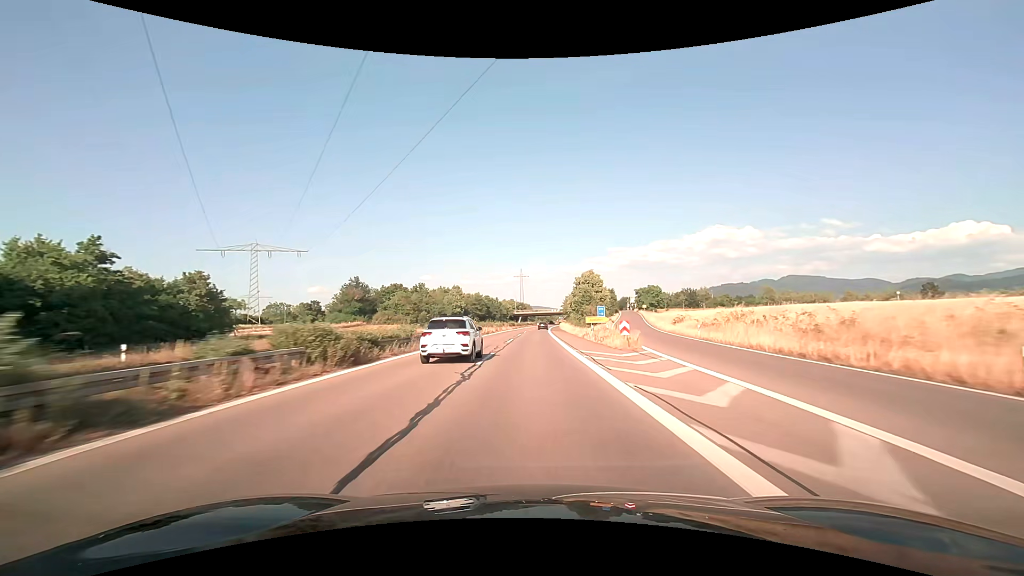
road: trunk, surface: asphalt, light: Day
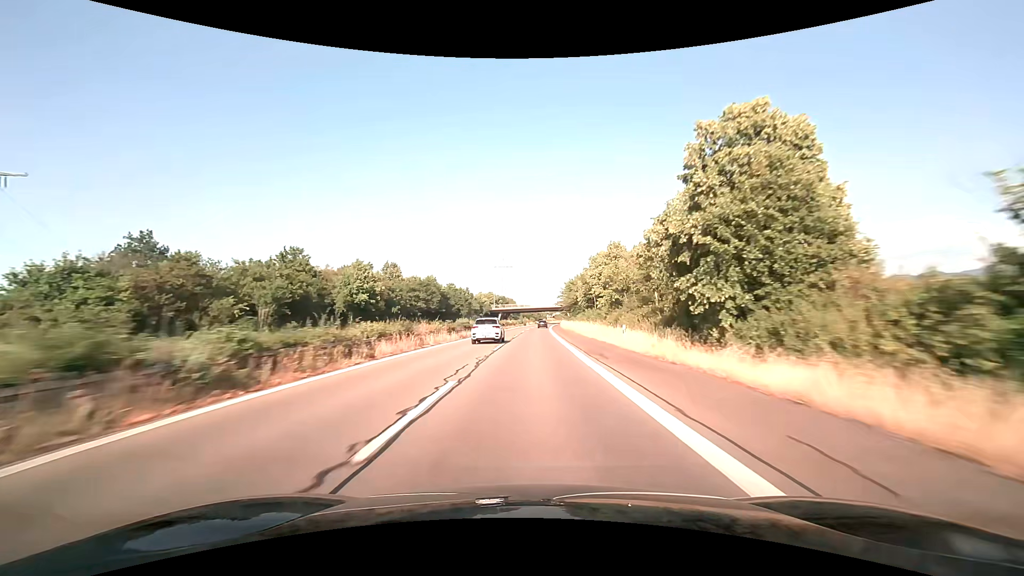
(+1.0, +65.5) m; +2°
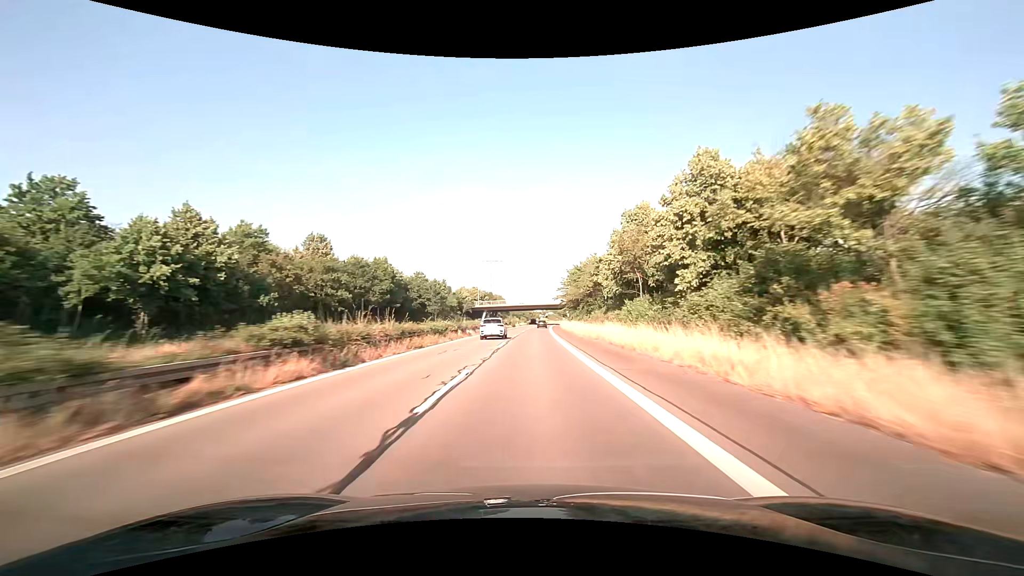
(+0.3, +33.7) m; +1°
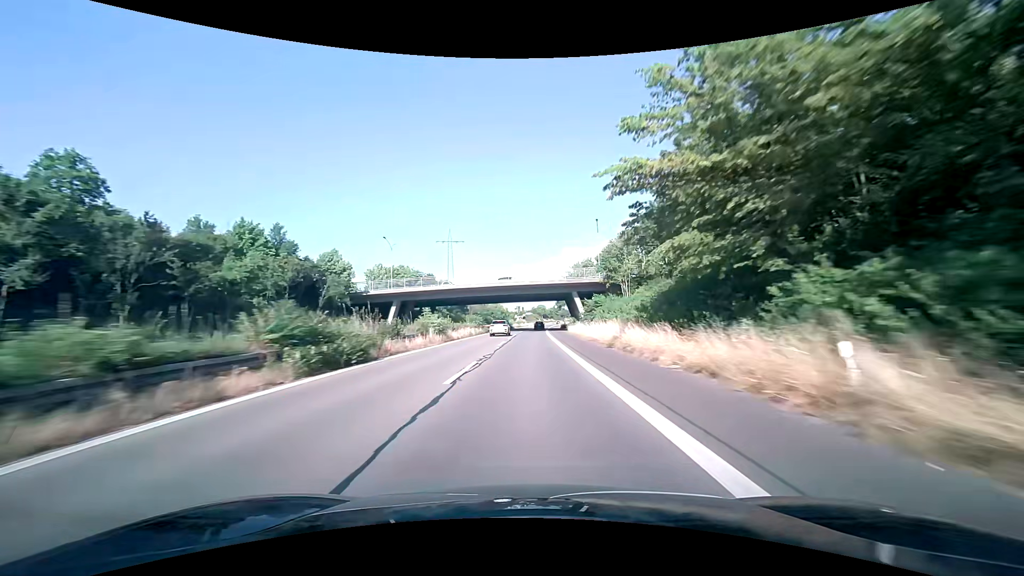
(+2.3, +86.7) m; +3°
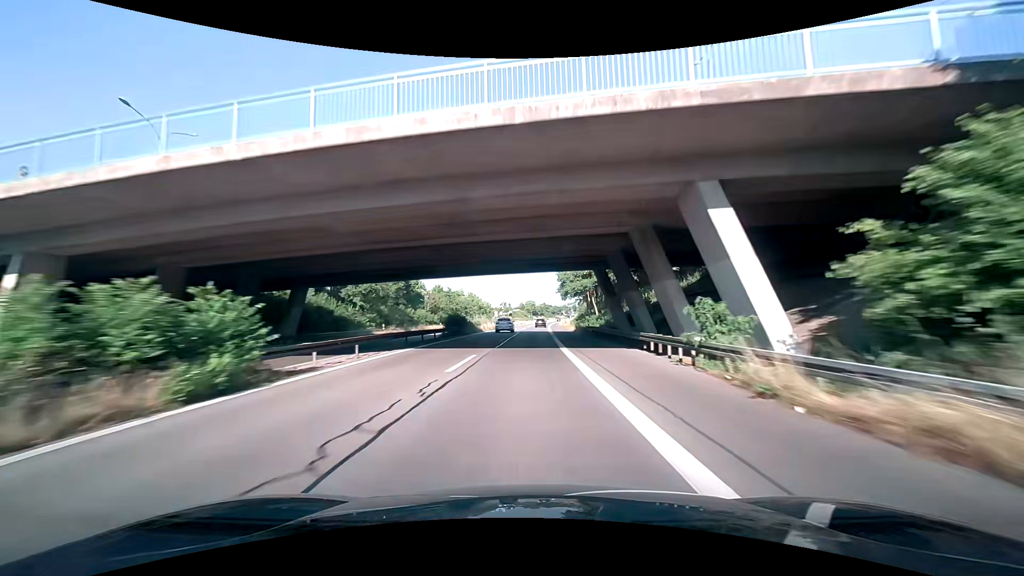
(+0.7, +52.1) m; +1°
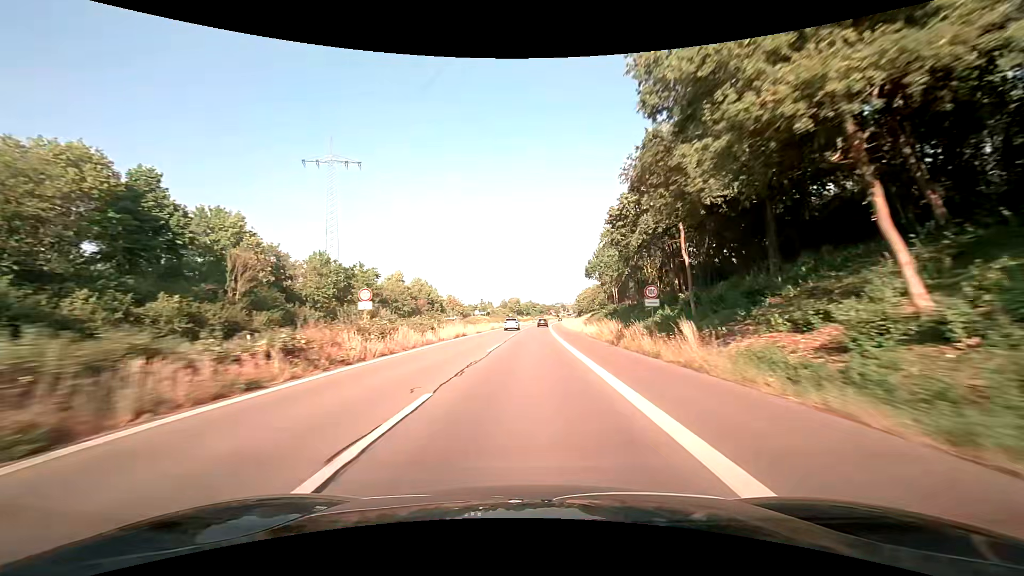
(+0.7, +63.6) m; +1°
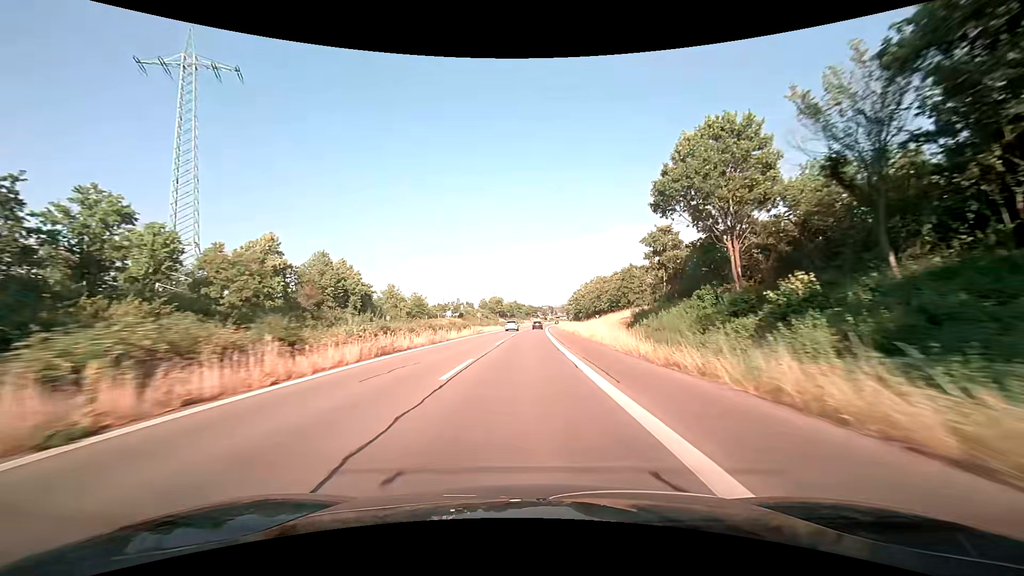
(+0.8, +45.0) m; +2°
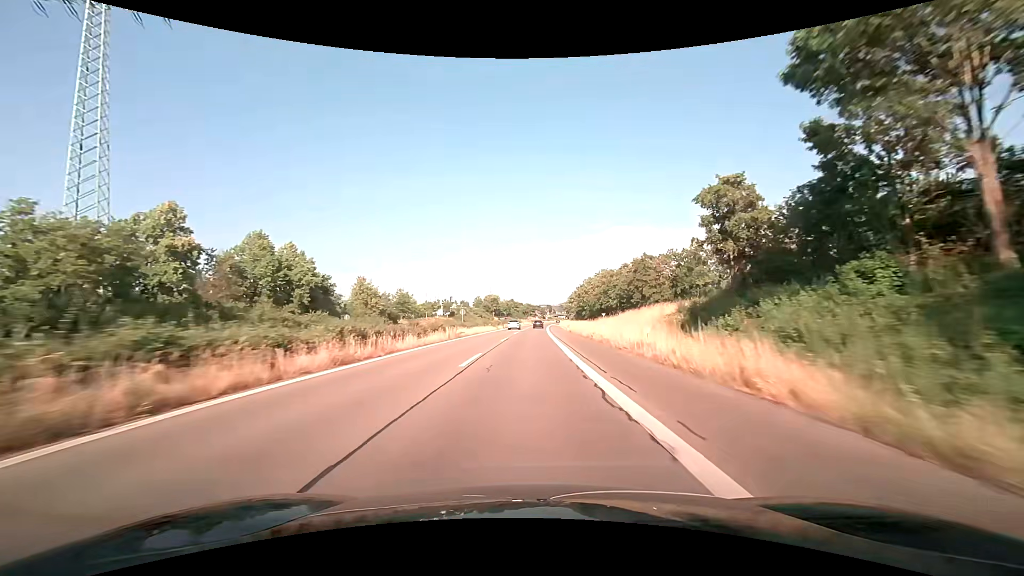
(0.0, +14.8) m; 0°
(0, +10) (0, +20) (0, +30) (0, +40) (+1, +50) (+1, +60) (+1, +70) (+2, +80) (+2, +90) (+2, +100) m
